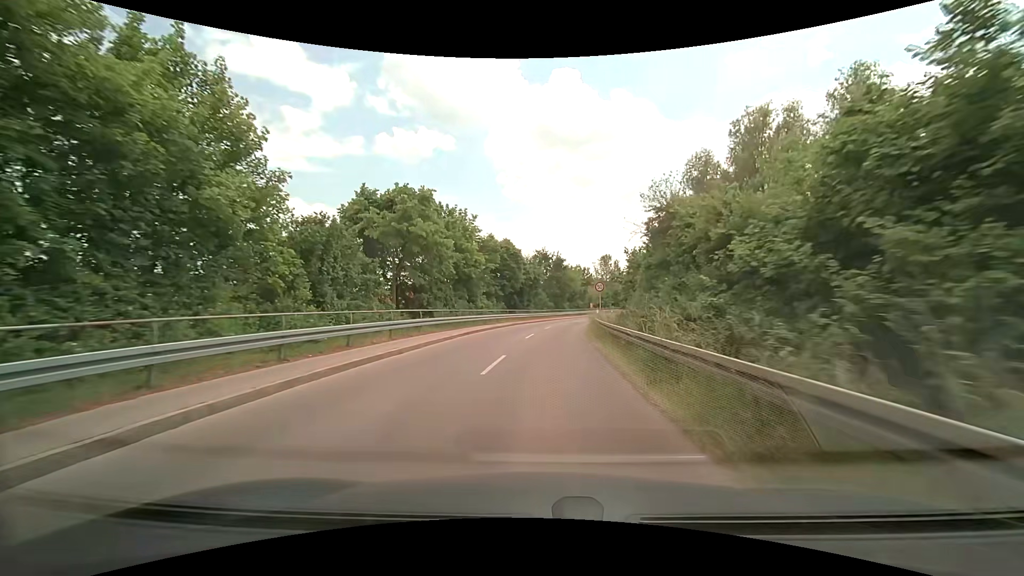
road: unclassified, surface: asphalt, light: Day
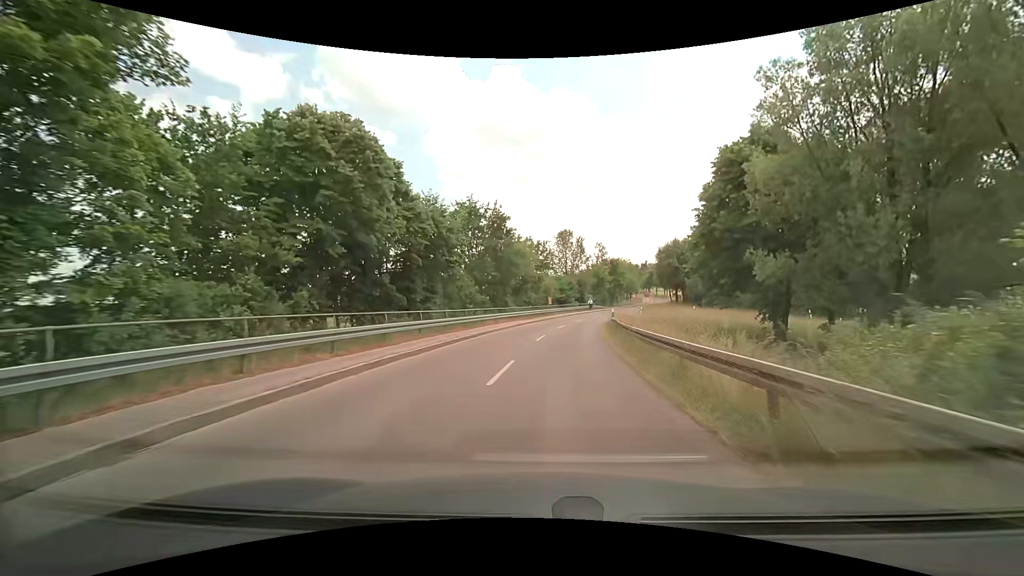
(+1.8, +37.0) m; +6°
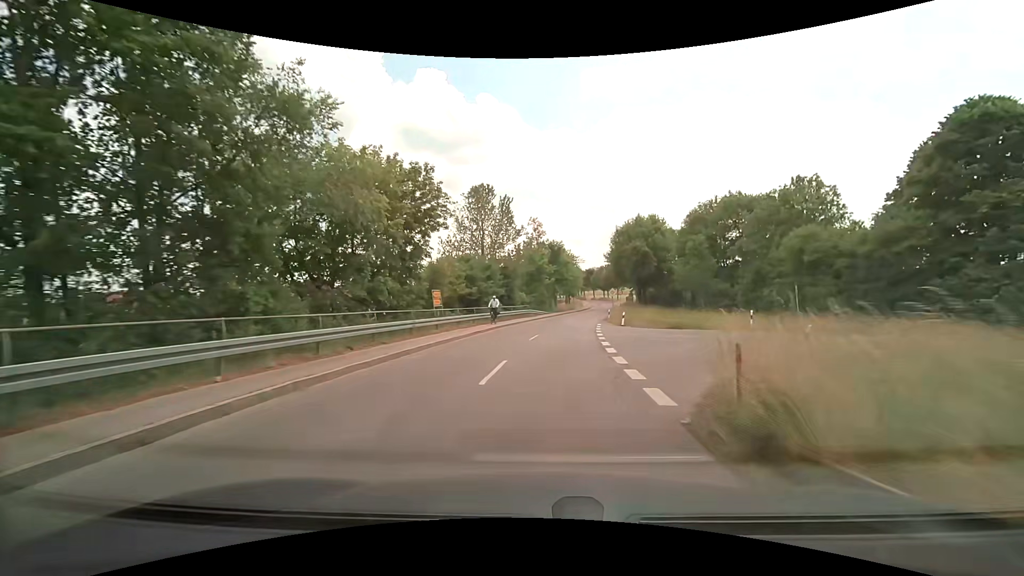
(+3.0, +35.5) m; +9°
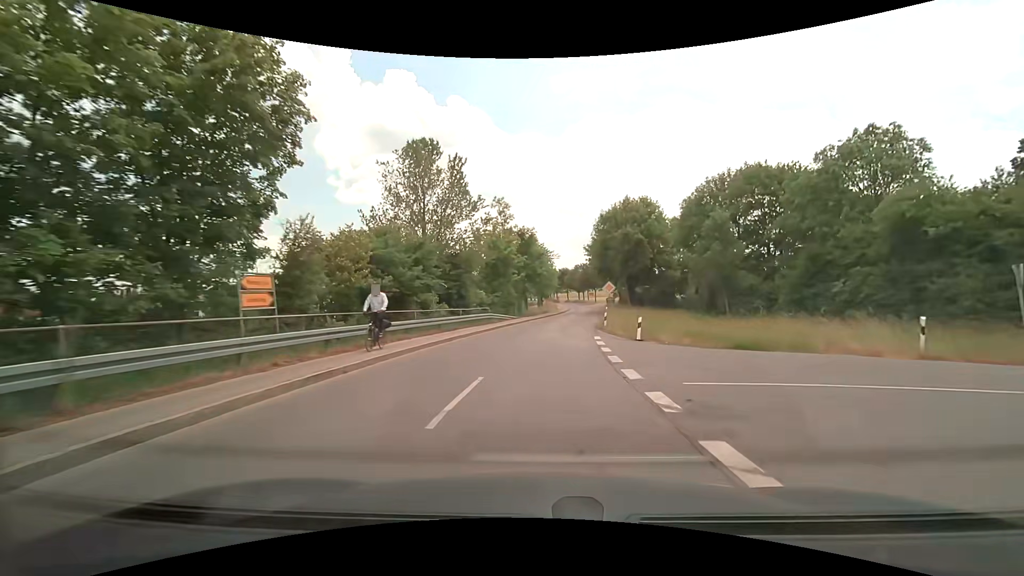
(+0.6, +15.0) m; +3°
(0, +10) (+1, +20) (+2, +30) (+3, +40) (+4, +50) (+6, +60) (+7, +70) (+9, +79) (+10, +89) (+11, +99) m
